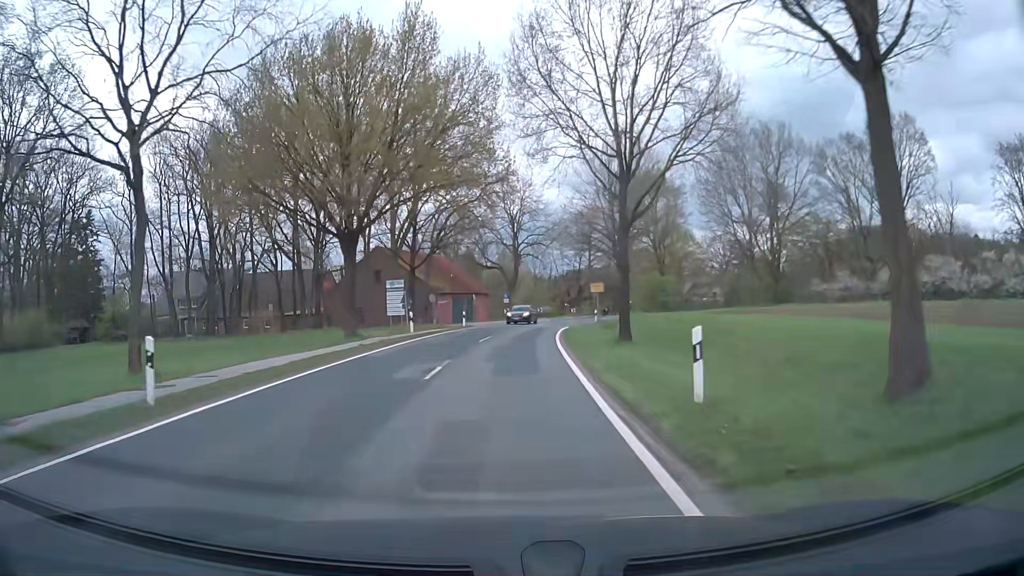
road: secondary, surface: asphalt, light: Day
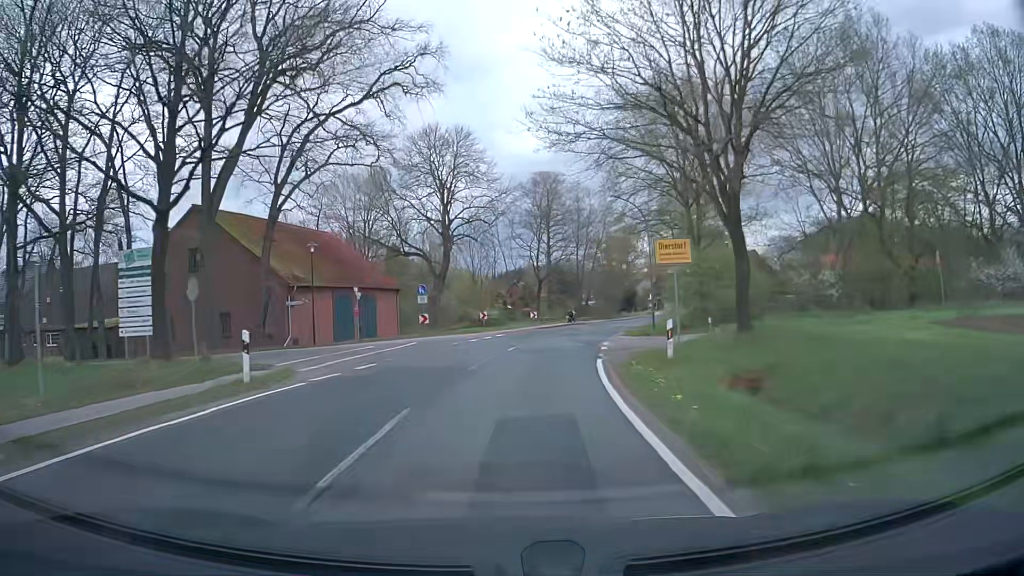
(+0.9, +32.3) m; +6°
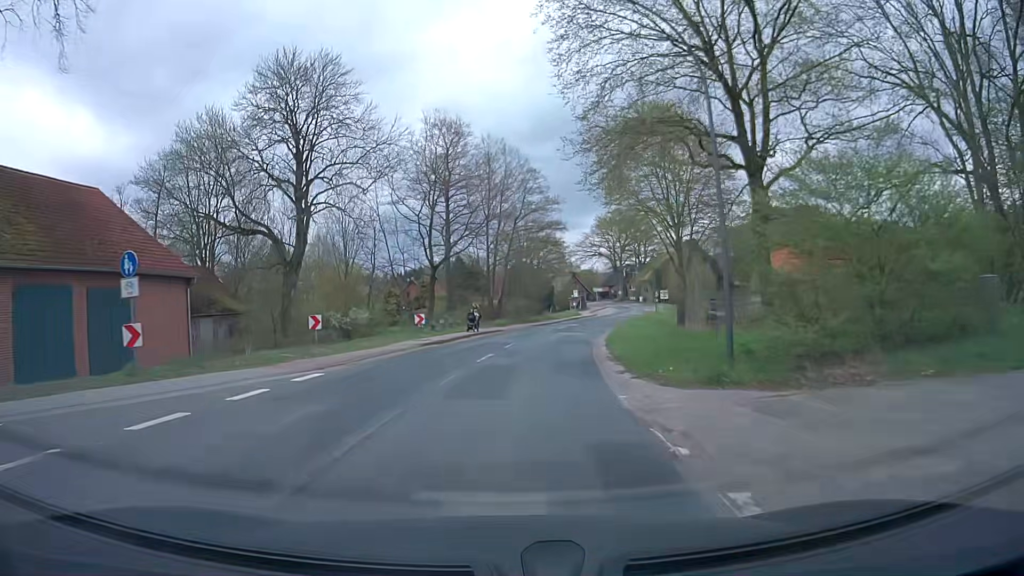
(+1.5, +23.2) m; +7°
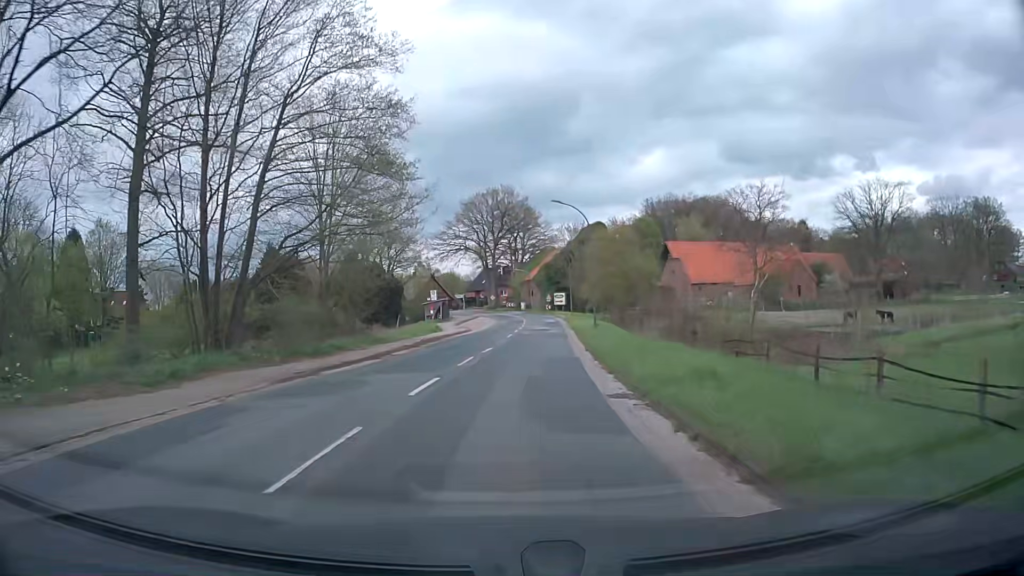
(+3.8, +37.1) m; +12°
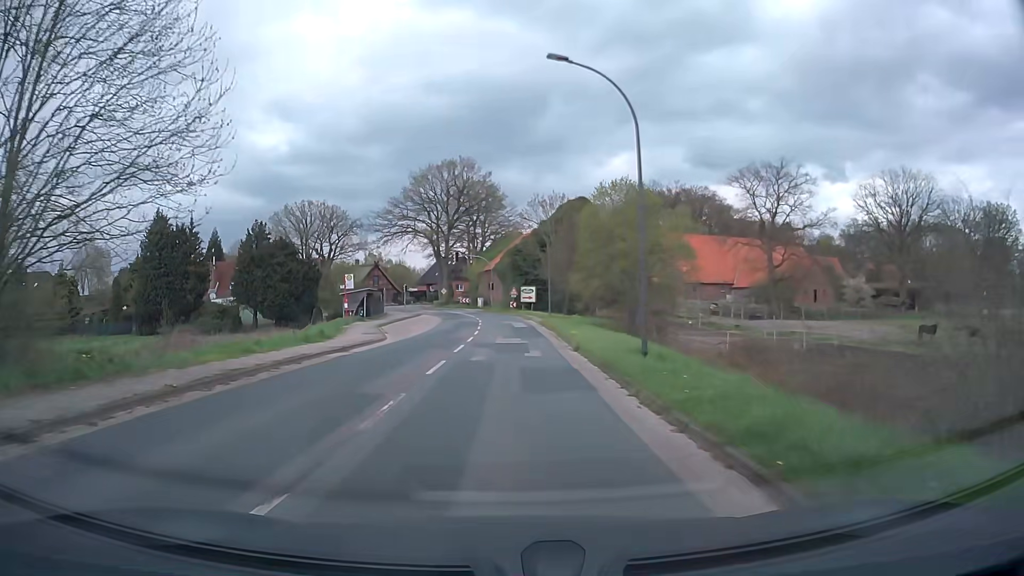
(+0.7, +21.7) m; +3°
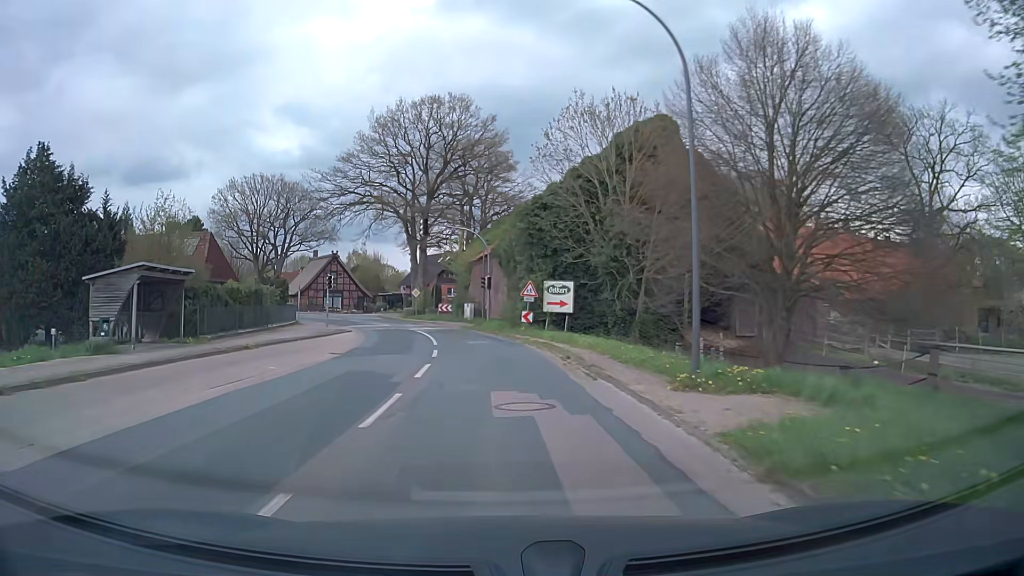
(+0.3, +35.9) m; -1°
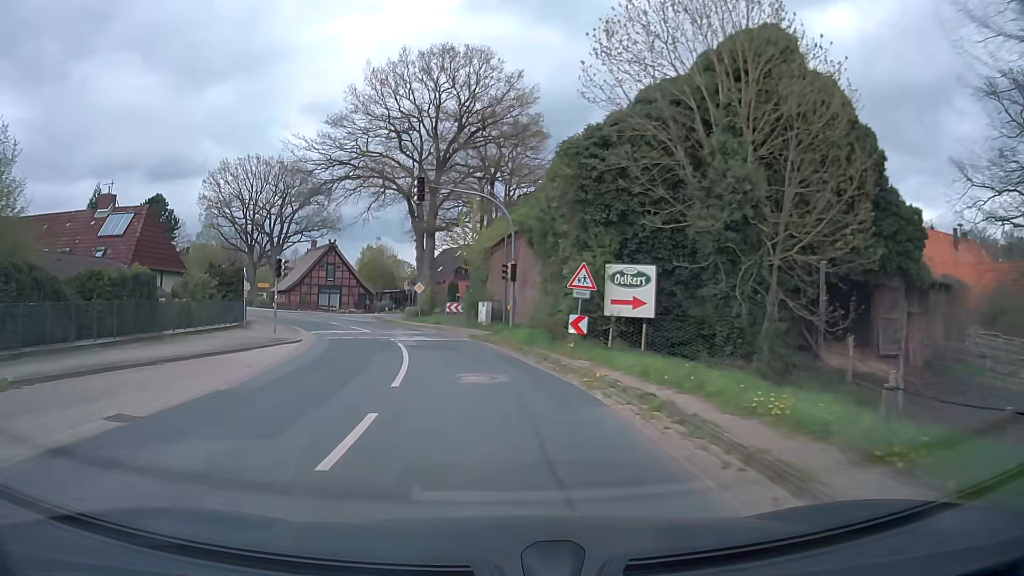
(-0.1, +14.0) m; -2°
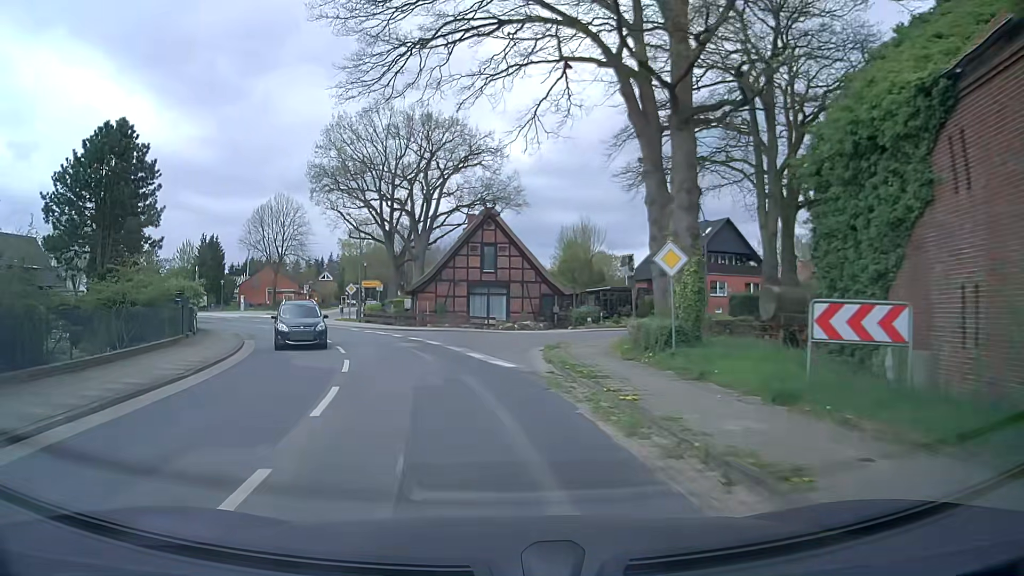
(-4.4, +33.2) m; -17°
(-1, +10) (-2, +20) (-6, +29) (-10, +38) (-16, +46) (-22, +54) (-30, +61) (-38, +66) (-47, +71) (-56, +75) m
